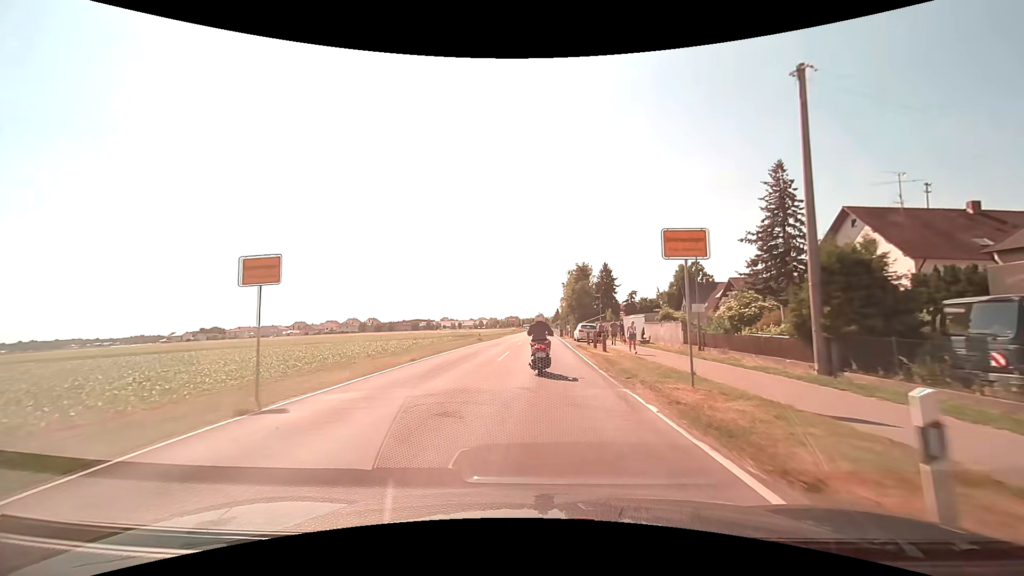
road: tertiary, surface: asphalt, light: Day
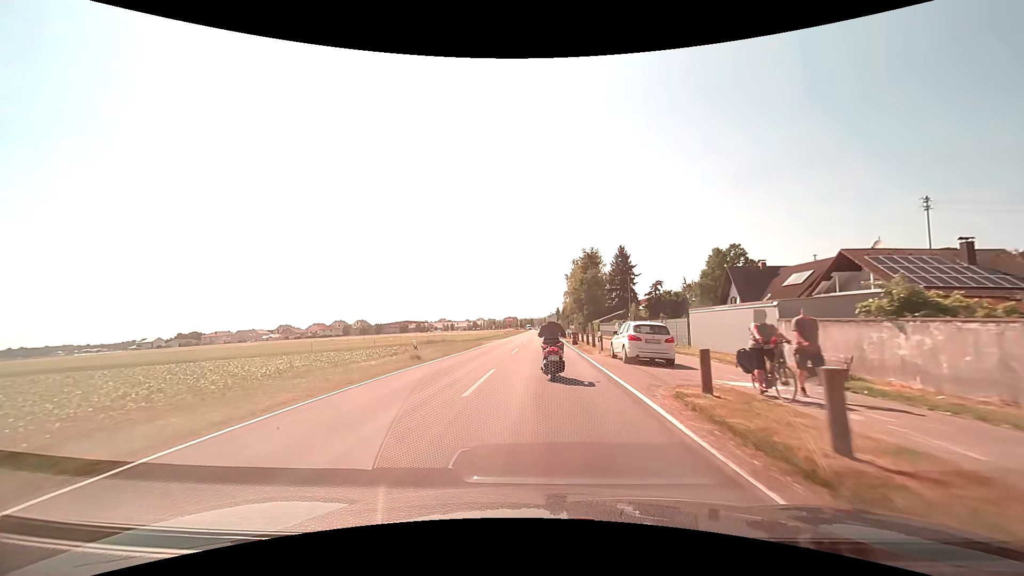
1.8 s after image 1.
(+0.1, +23.8) m; 0°
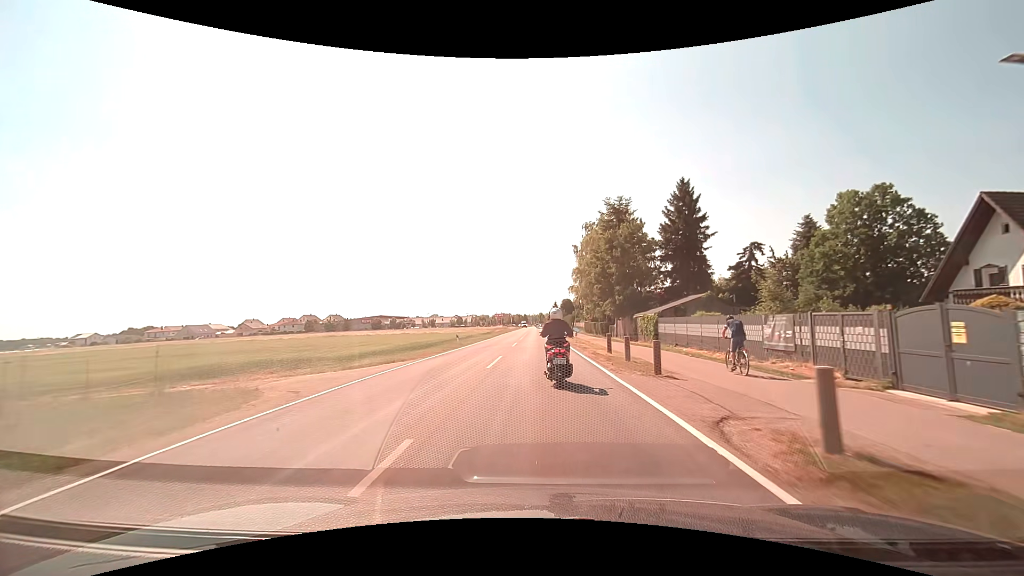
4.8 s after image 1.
(+0.4, +39.7) m; +1°
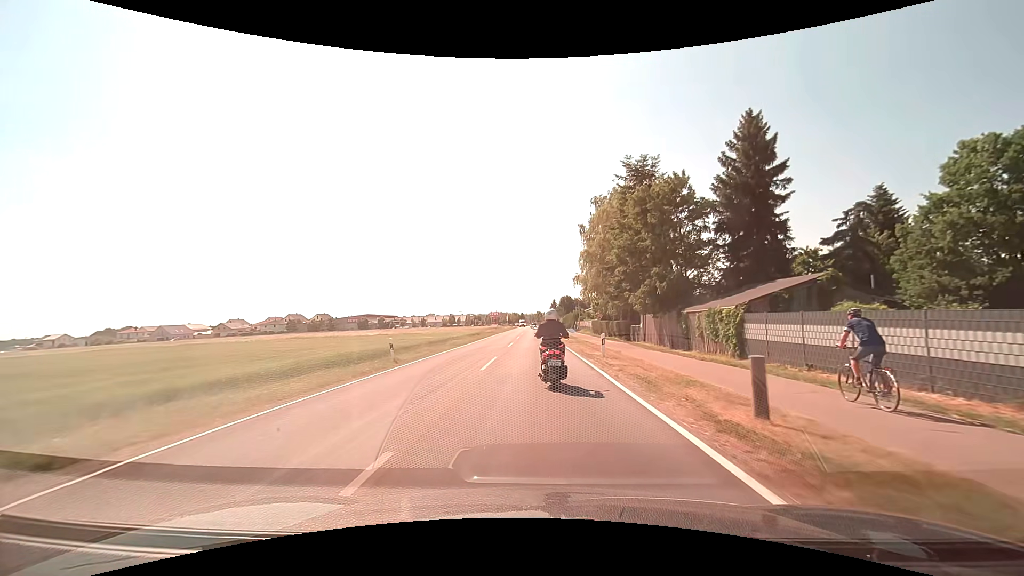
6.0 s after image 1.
(0.0, +15.5) m; 0°
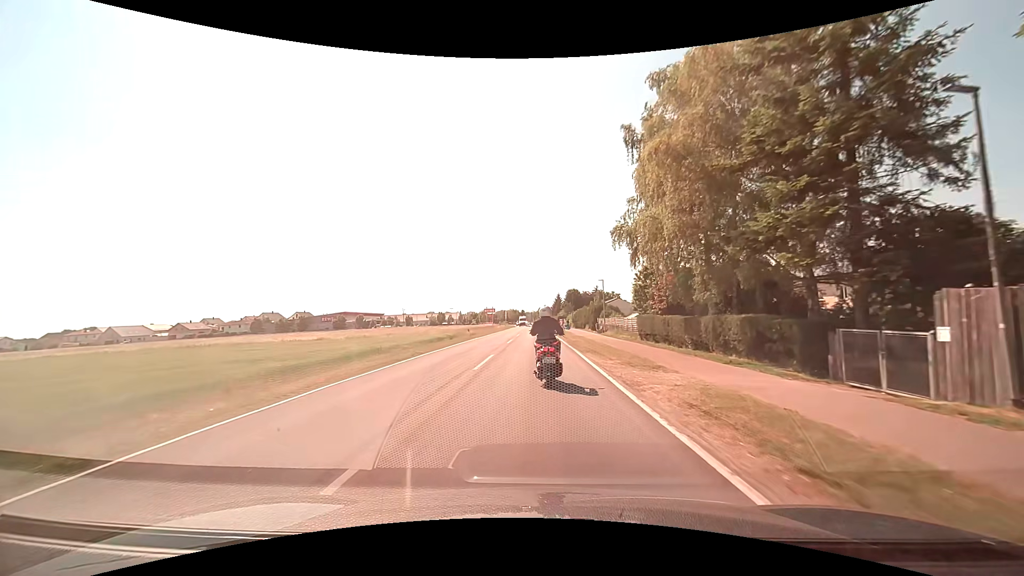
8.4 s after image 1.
(0.0, +30.7) m; 0°
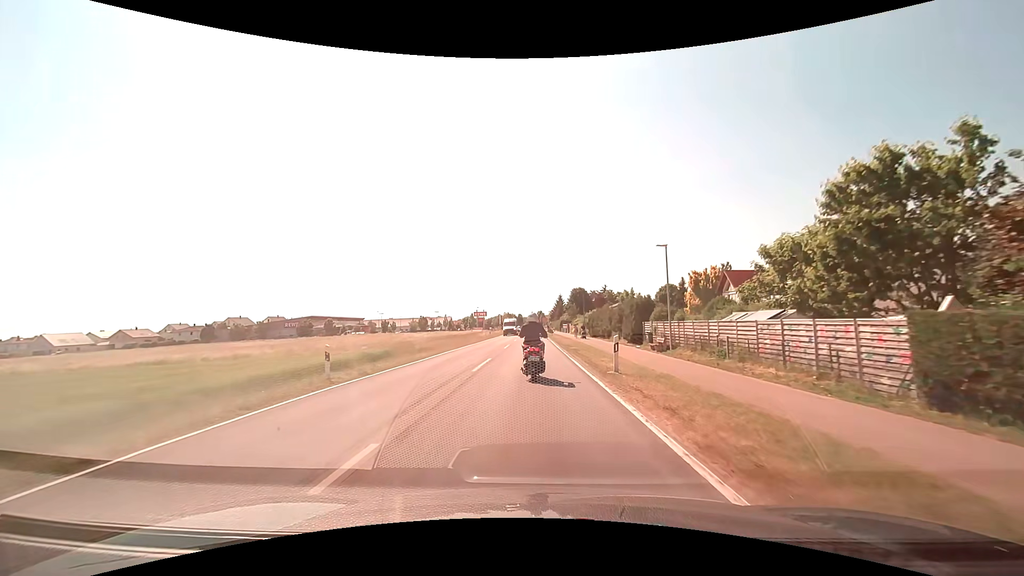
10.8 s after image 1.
(+0.1, +28.9) m; 0°
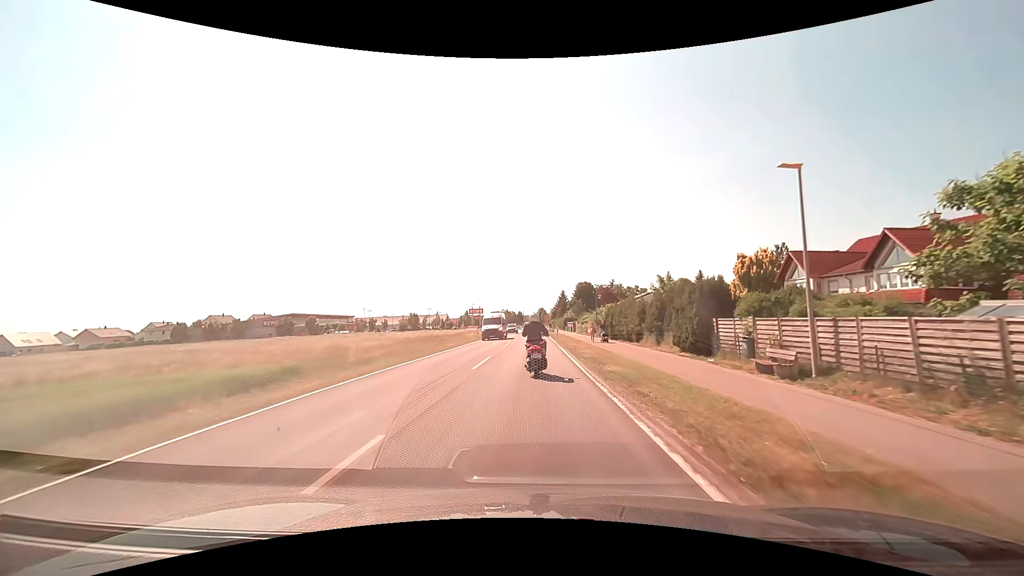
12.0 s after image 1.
(+0.1, +14.7) m; 0°
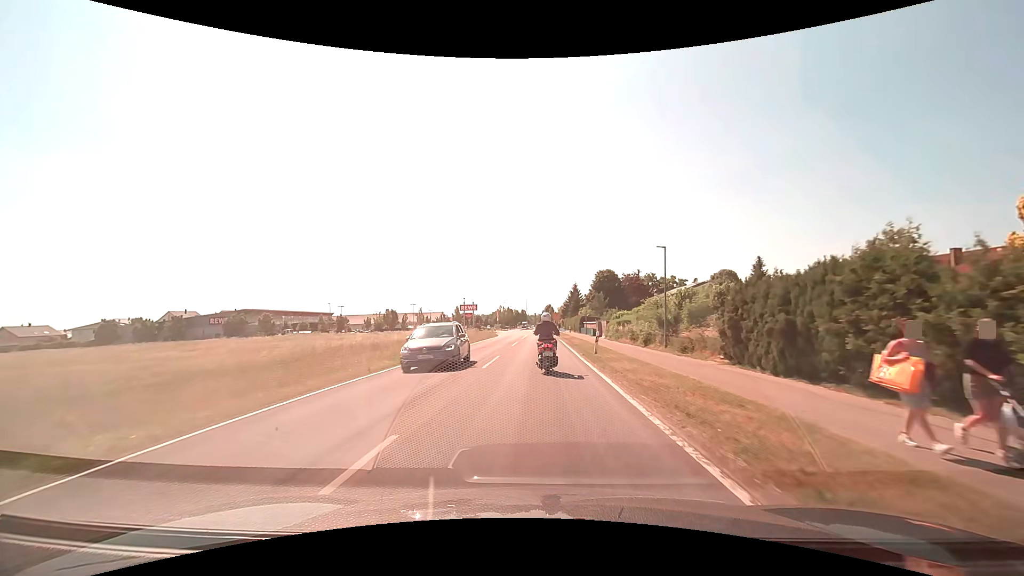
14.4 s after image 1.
(-0.2, +30.2) m; -1°
(0, +10) (0, +20) (0, +30) (0, +40) (0, +50) (0, +60) (0, +70) (+1, +80) (+1, +90) (+1, +100) m
